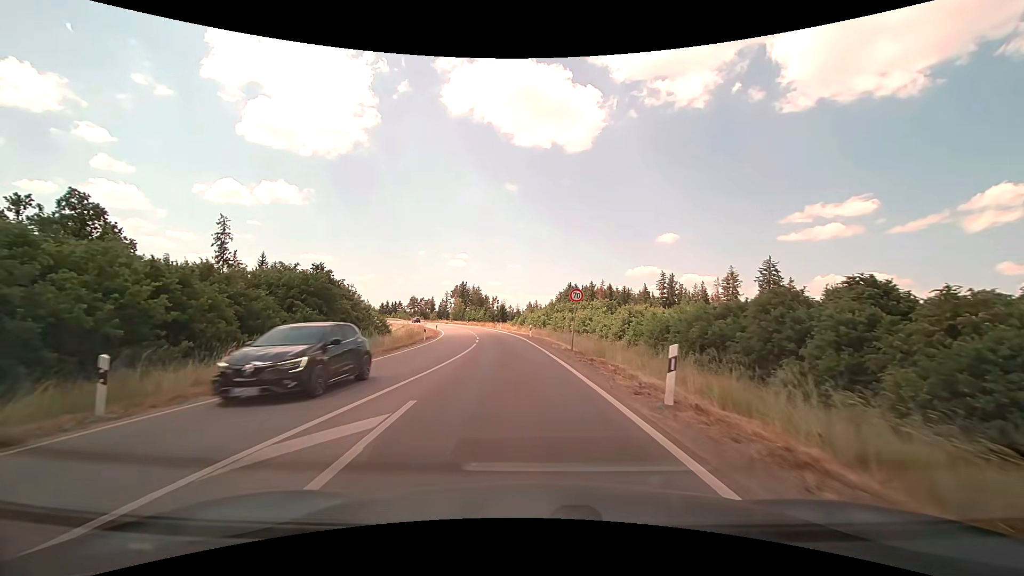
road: tertiary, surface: asphalt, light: Day
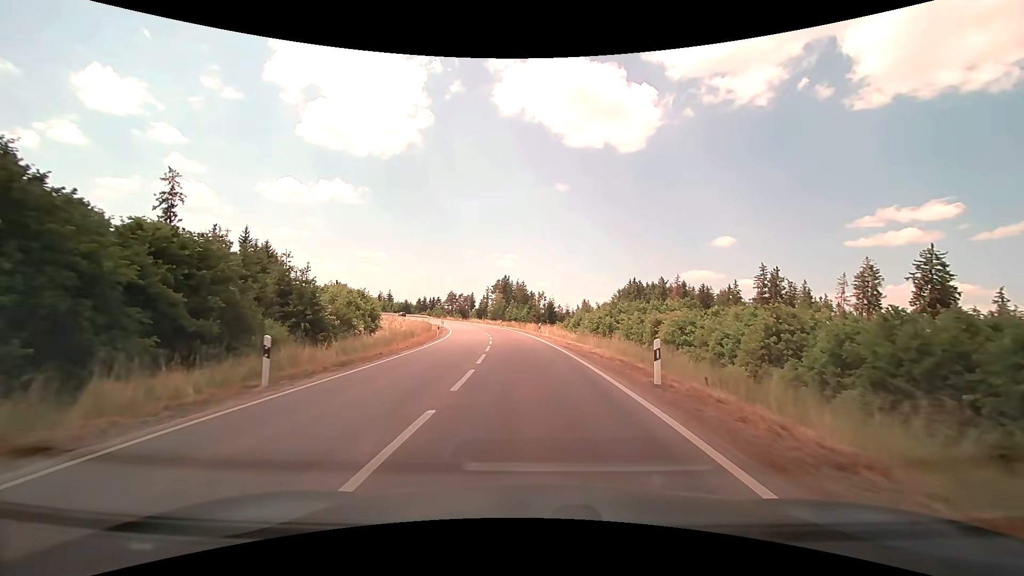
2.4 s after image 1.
(-1.9, +29.1) m; -6°
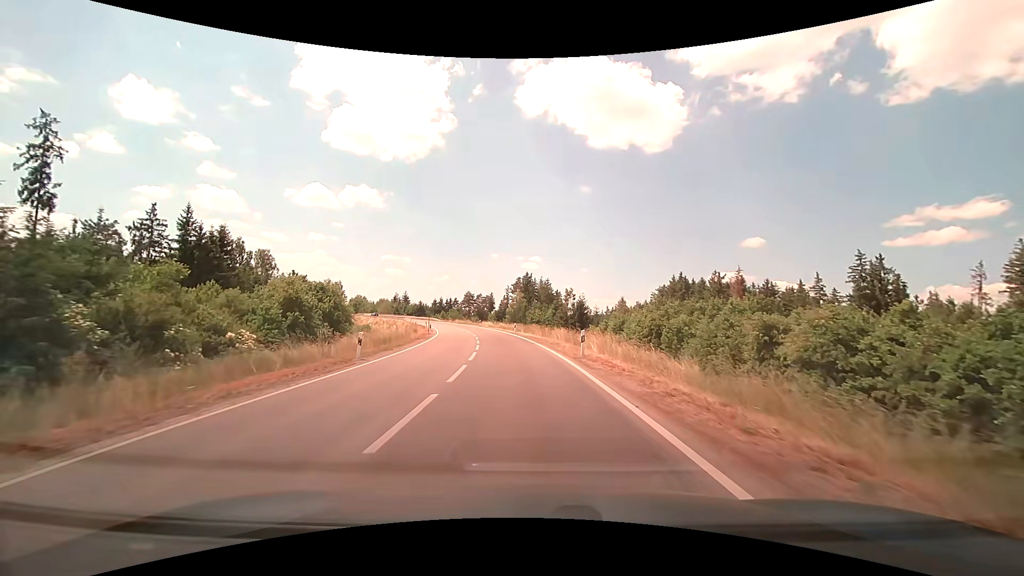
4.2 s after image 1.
(-0.3, +22.5) m; -3°
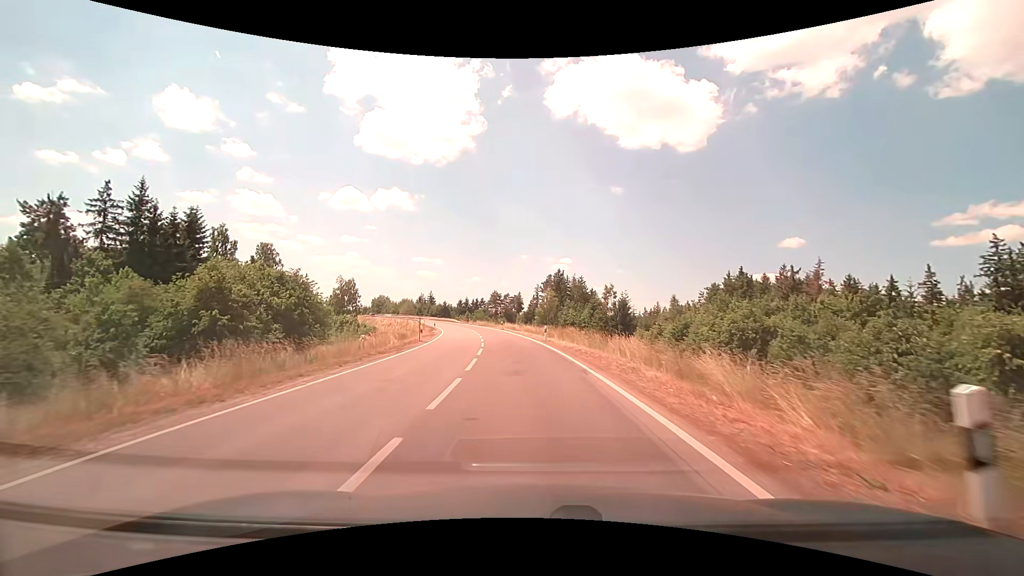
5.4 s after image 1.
(-0.5, +15.7) m; -3°
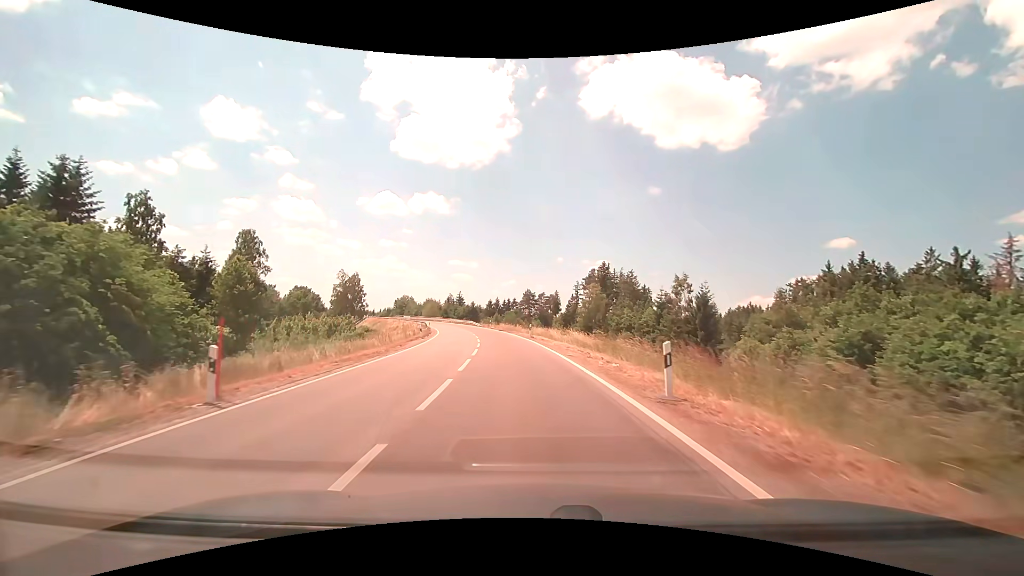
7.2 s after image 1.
(-0.9, +24.5) m; -4°
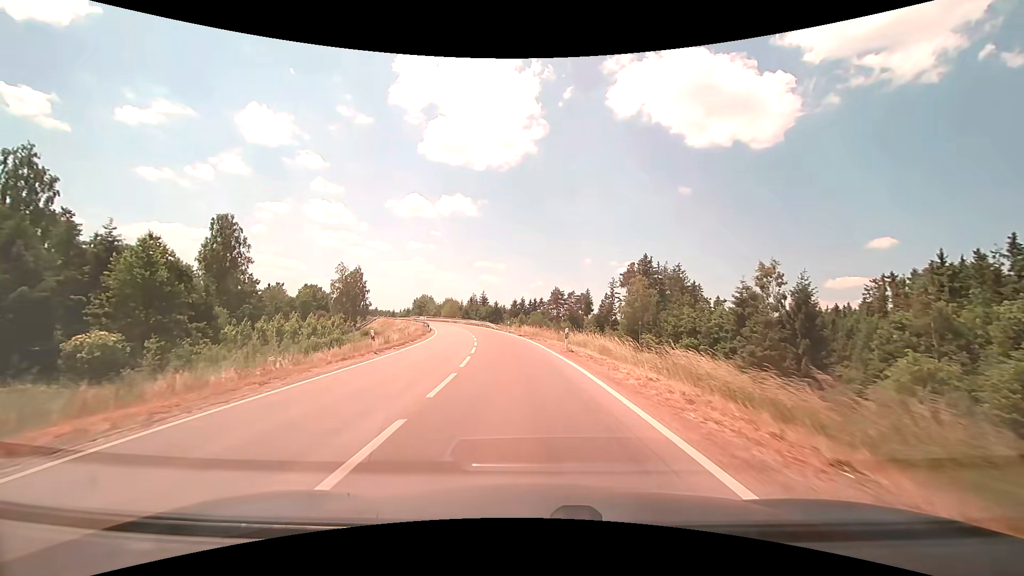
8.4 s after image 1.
(-0.4, +16.9) m; -3°
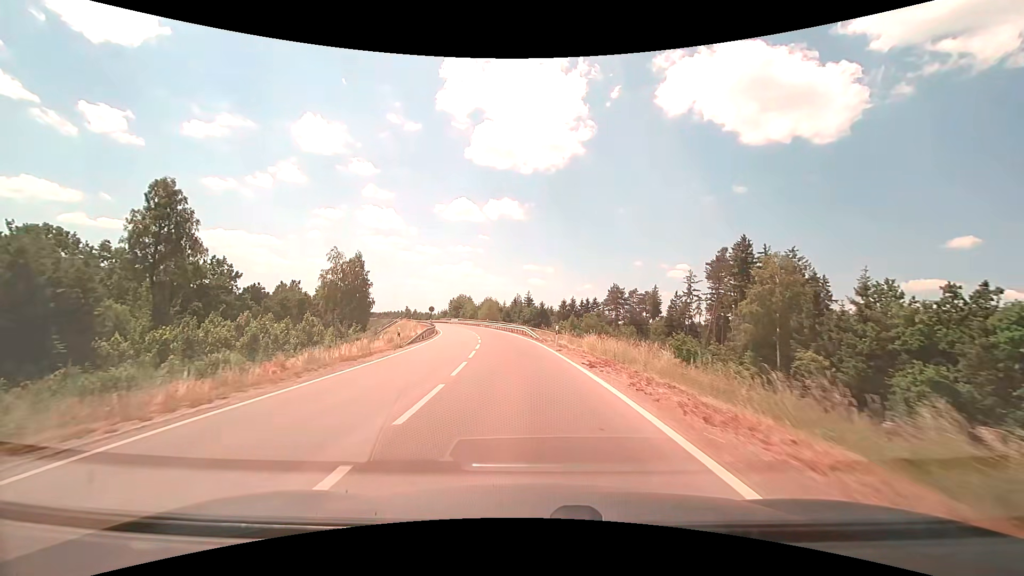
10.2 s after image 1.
(-1.2, +26.1) m; -6°
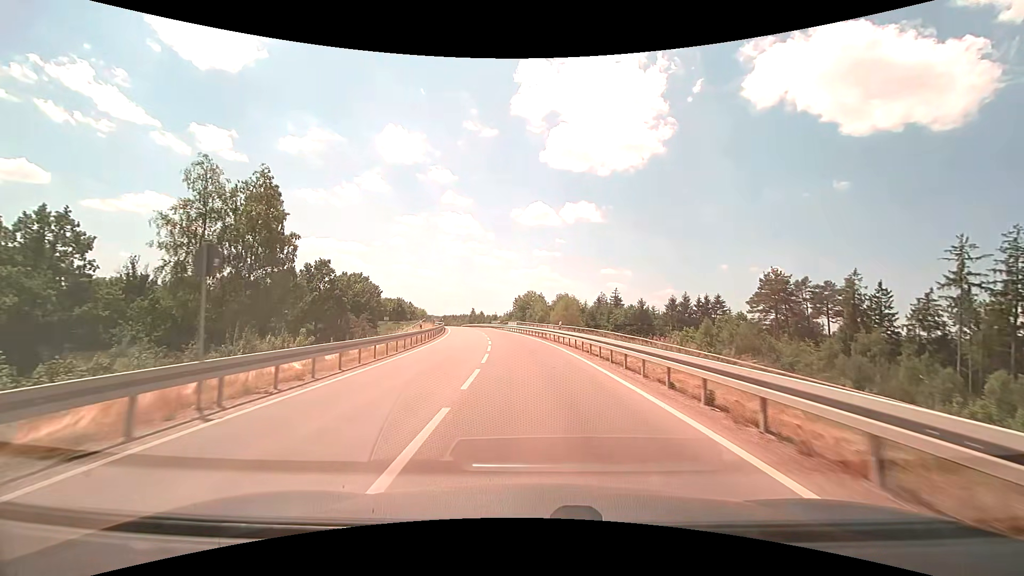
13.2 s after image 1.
(-3.7, +45.4) m; -9°
(0, +10) (-1, +20) (-1, +30) (-2, +40) (-3, +50) (-5, +60) (-7, +70) (-9, +79) (-10, +89) (-12, +99) m
